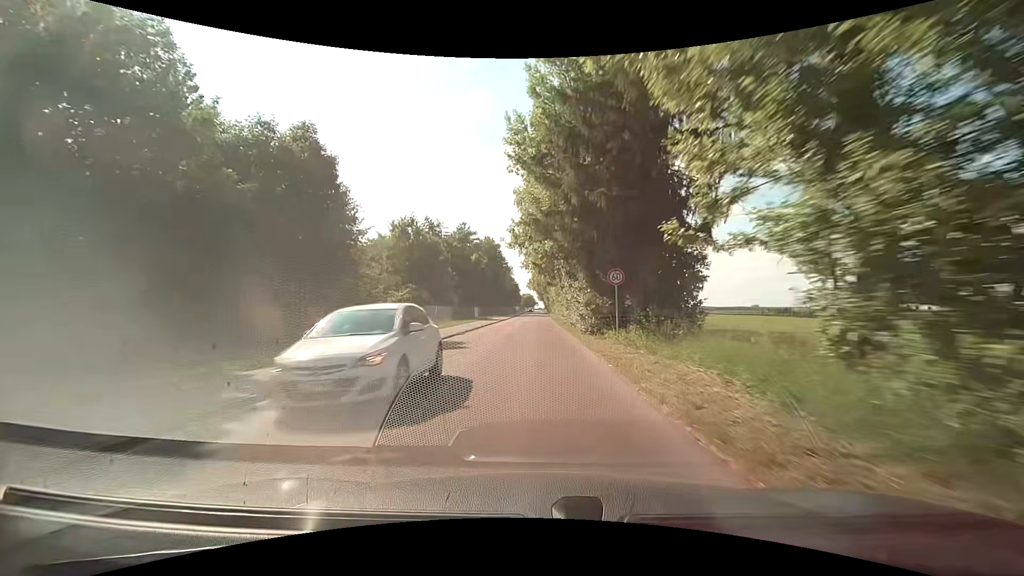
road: unclassified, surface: asphalt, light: Day
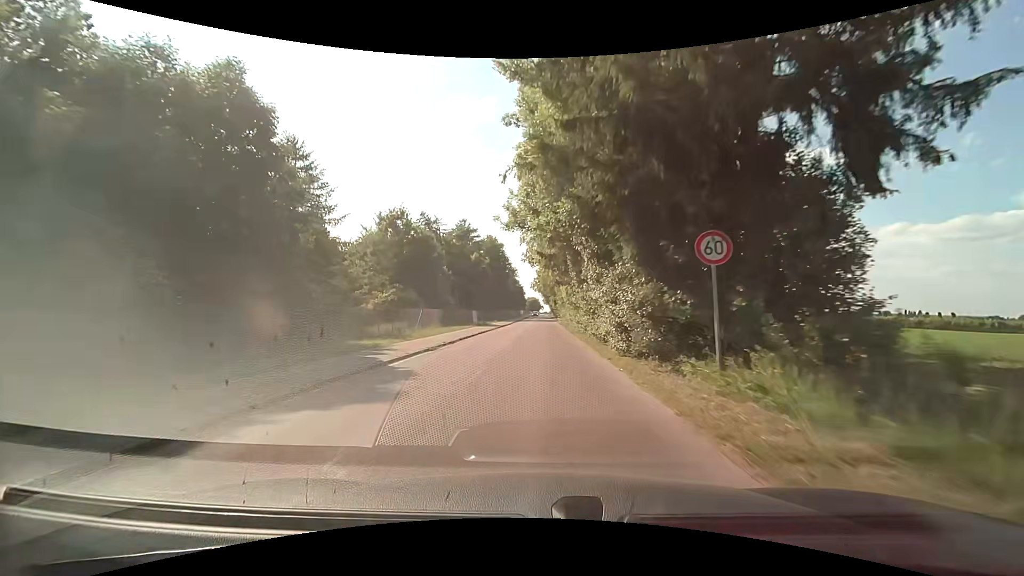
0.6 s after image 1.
(-0.2, +9.5) m; -2°
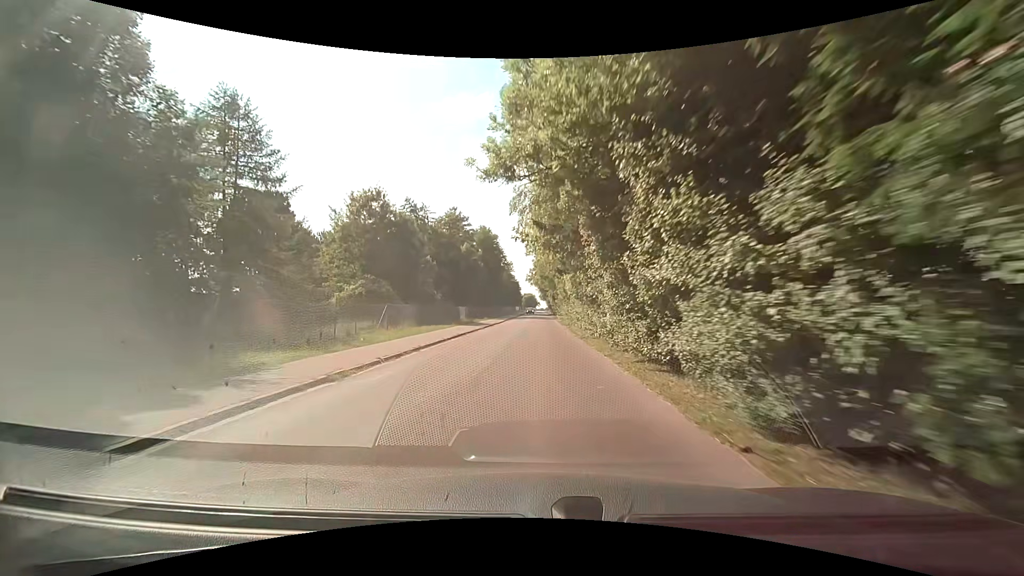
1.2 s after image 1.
(0.0, +9.4) m; +1°
